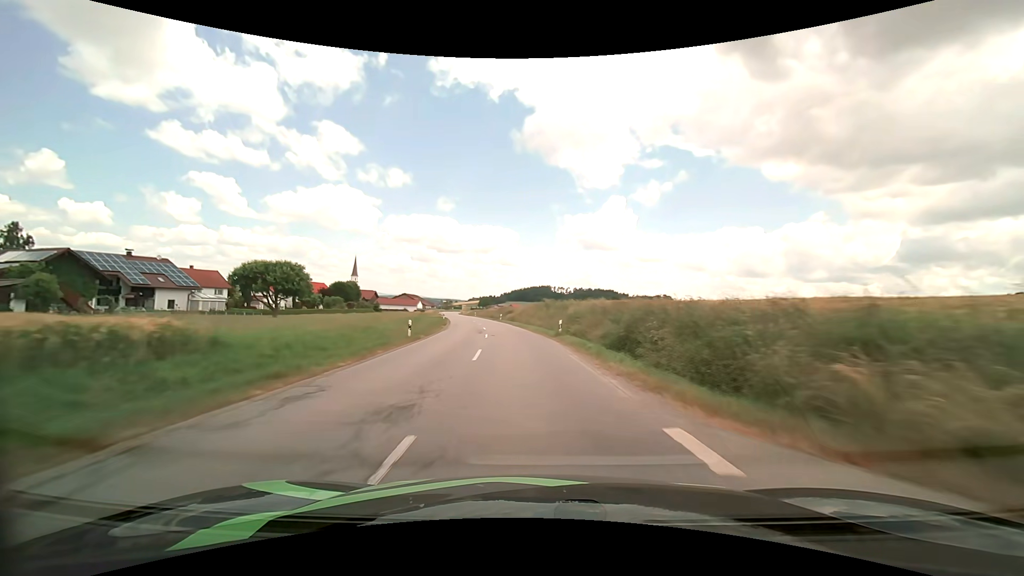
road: secondary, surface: asphalt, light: Day
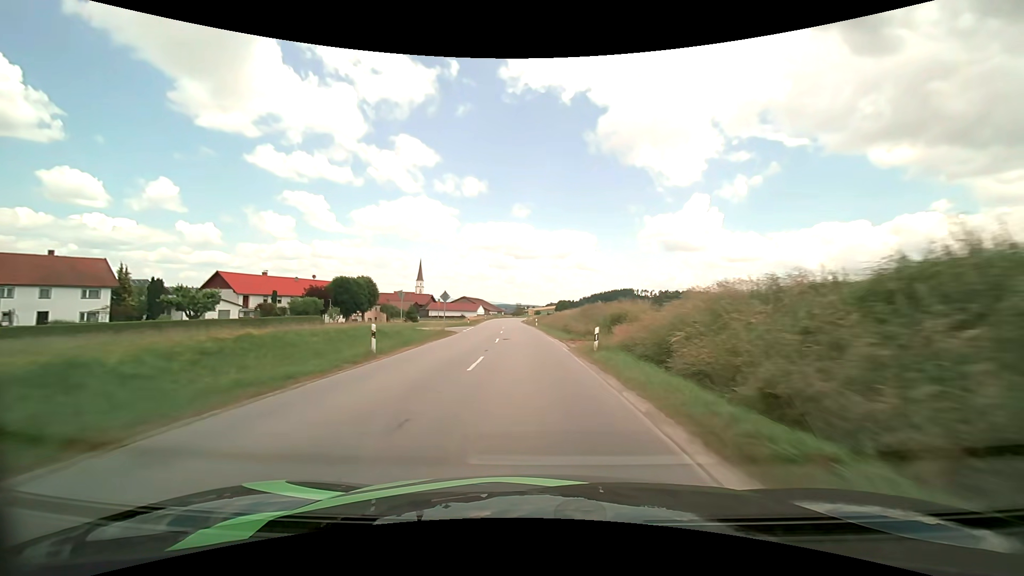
(-4.2, +49.8) m; -9°
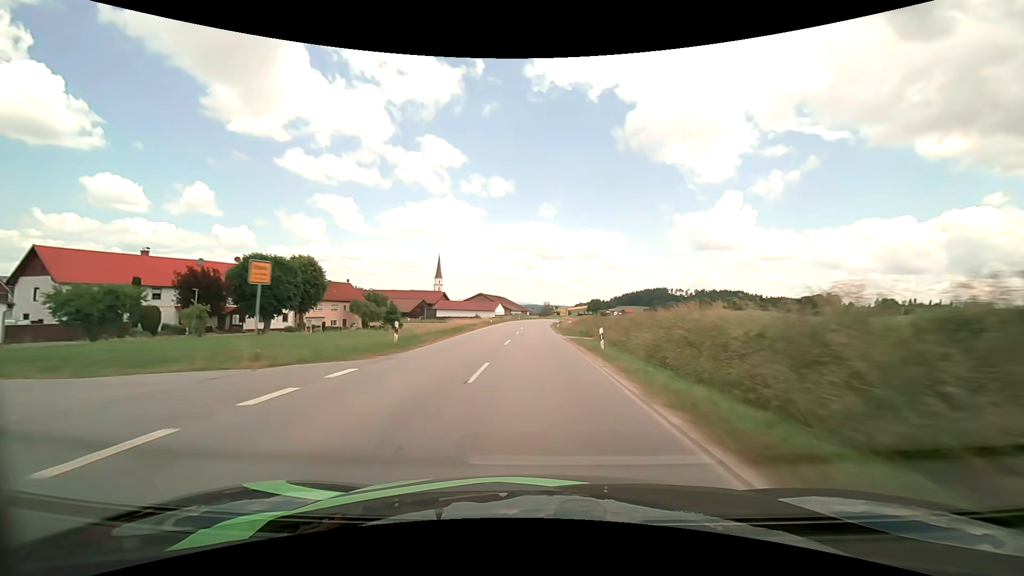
(-1.5, +38.4) m; -4°
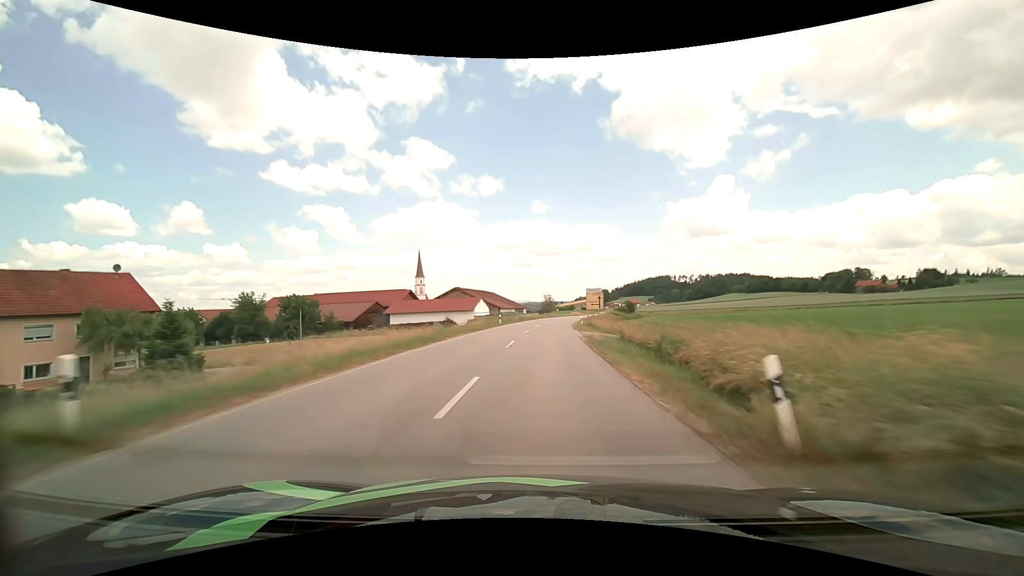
(-0.1, +51.6) m; 0°
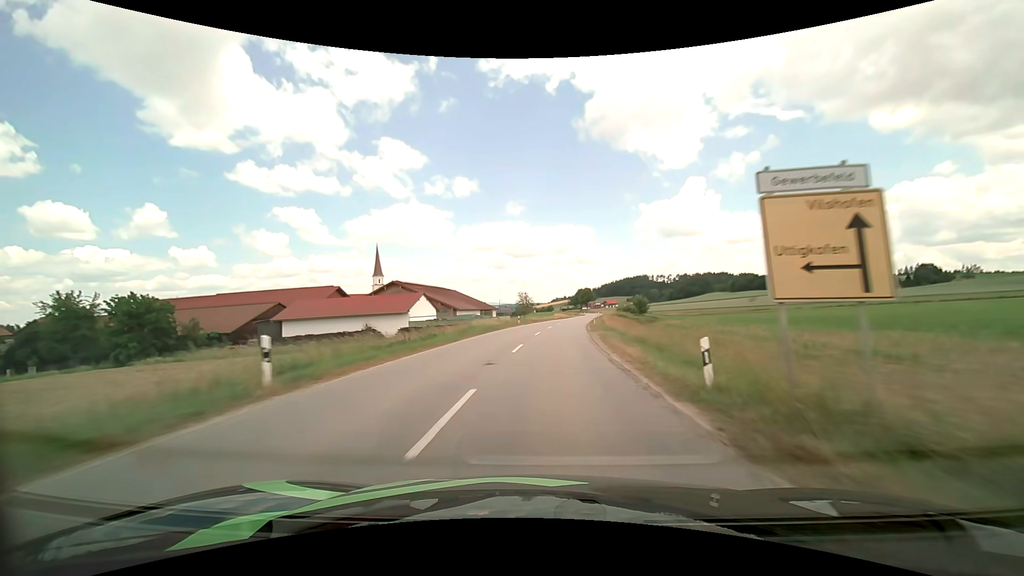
(+0.7, +37.8) m; +3°
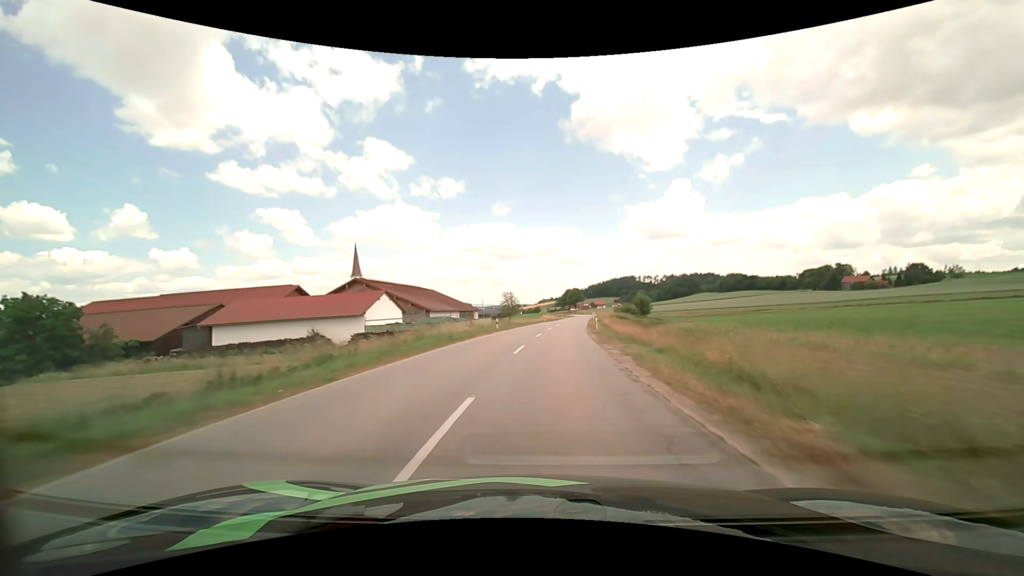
(+0.1, +12.3) m; +1°
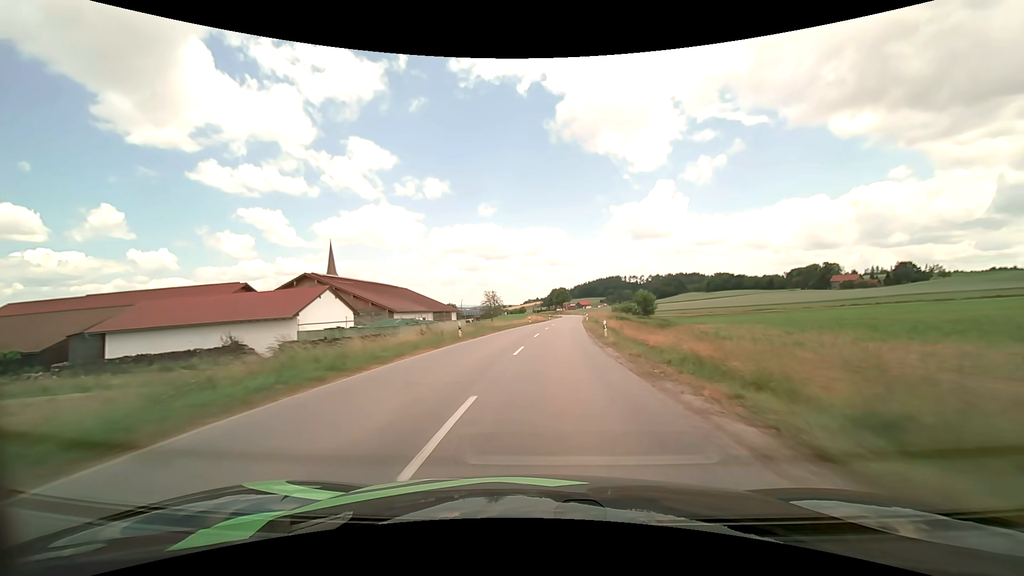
(+0.2, +12.2) m; +2°
(0, +10) (0, +20) (+1, +30) (+2, +40) (+3, +50) (+4, +60) (+4, +70) (+5, +80) (+6, +90) (+7, +100) m
